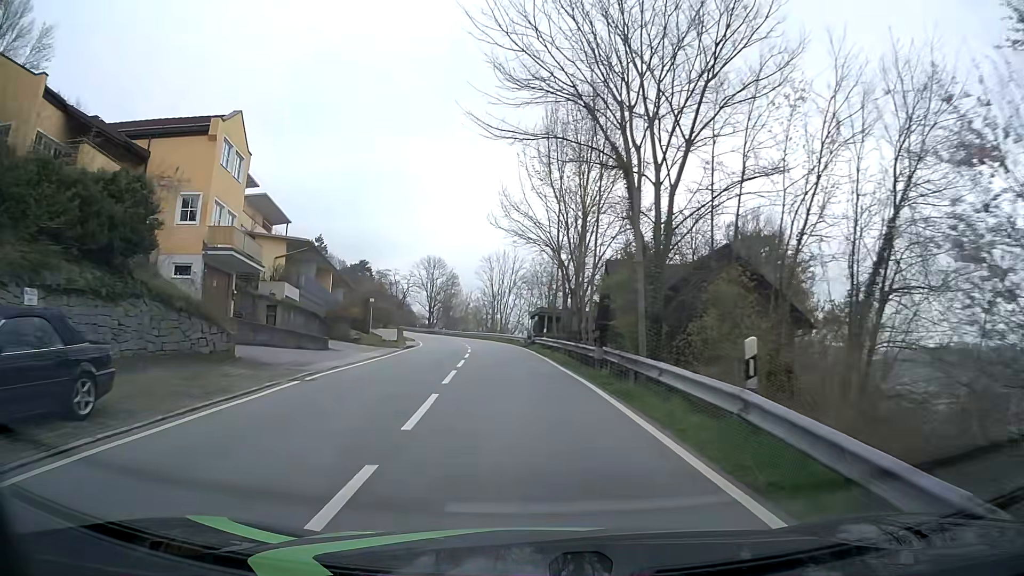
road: tertiary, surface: asphalt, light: Day
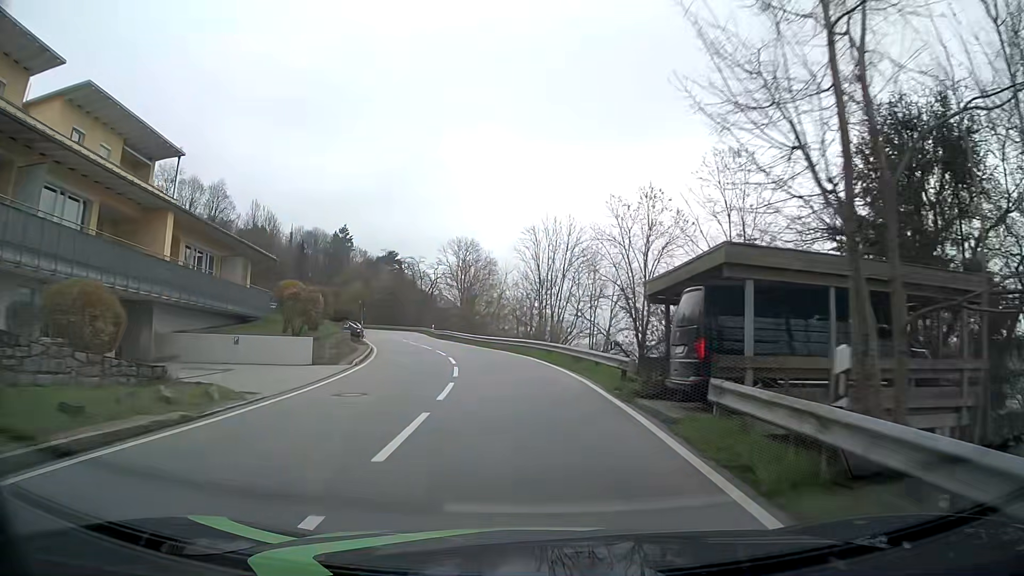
(-1.7, +31.7) m; -5°
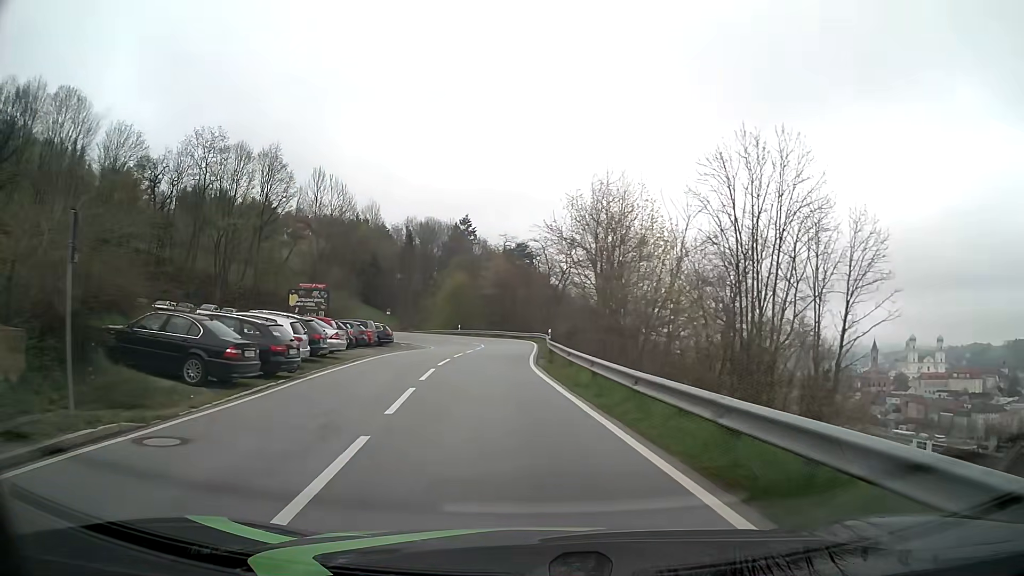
(-2.3, +32.6) m; -11°
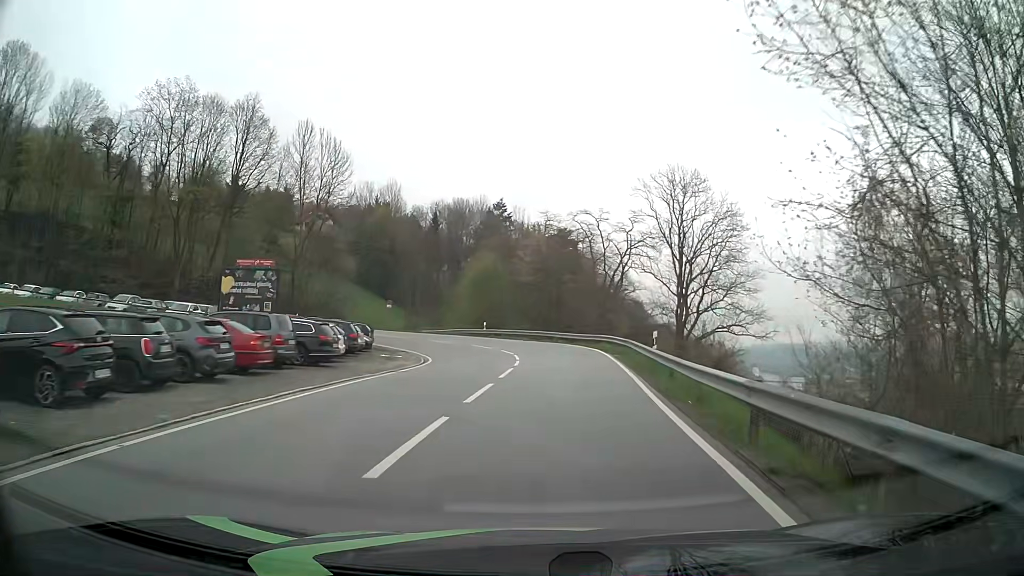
(-1.6, +22.0) m; -4°
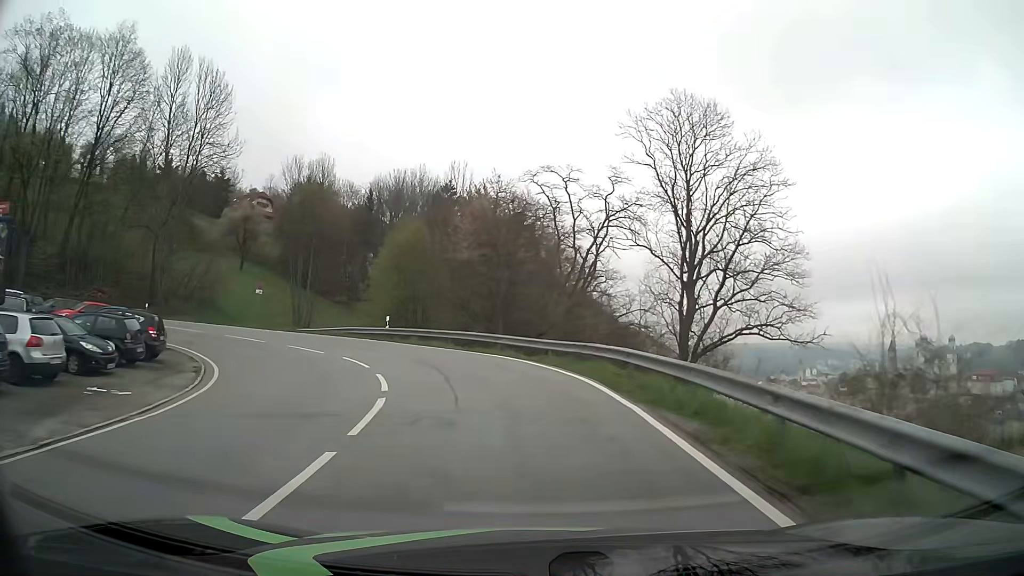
(+0.9, +20.2) m; +4°
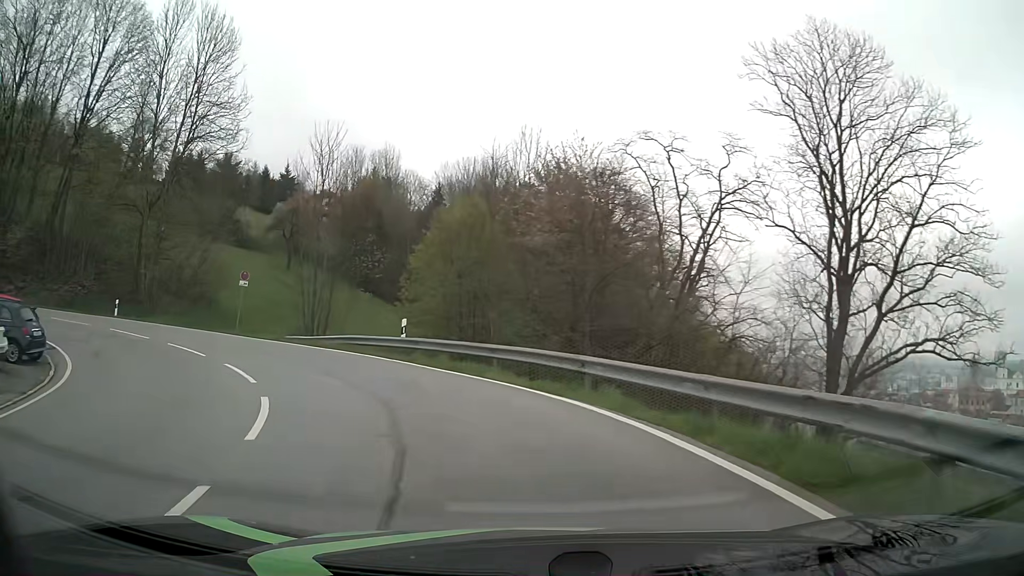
(-0.4, +12.5) m; -7°
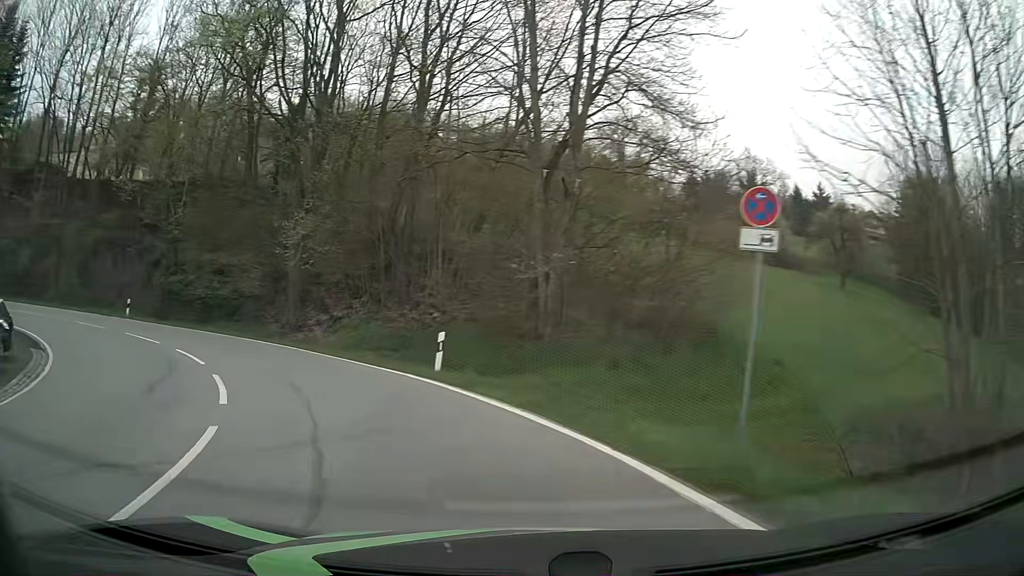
(-7.9, +21.6) m; -45°
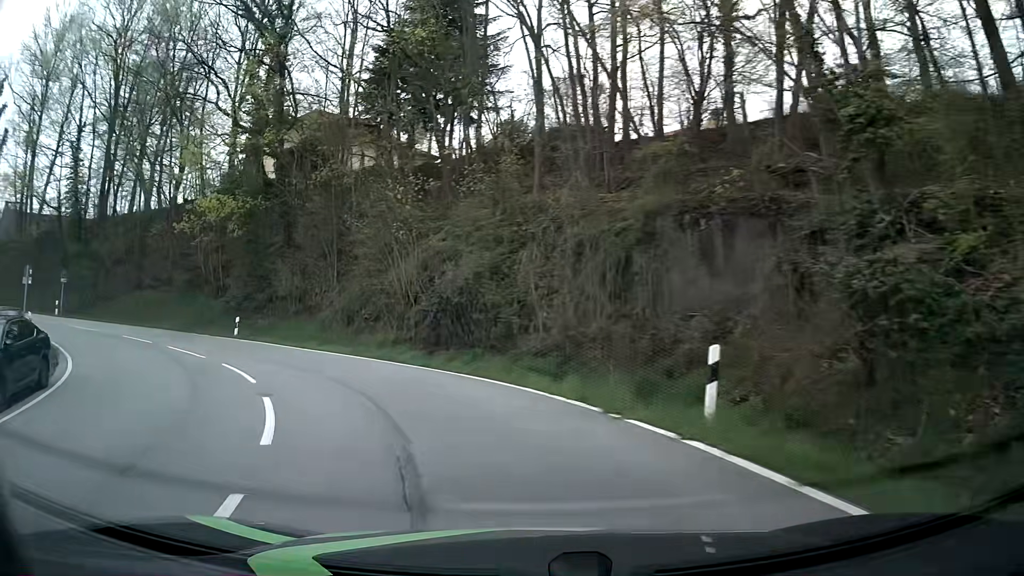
(-14.0, +24.0) m; -57°
